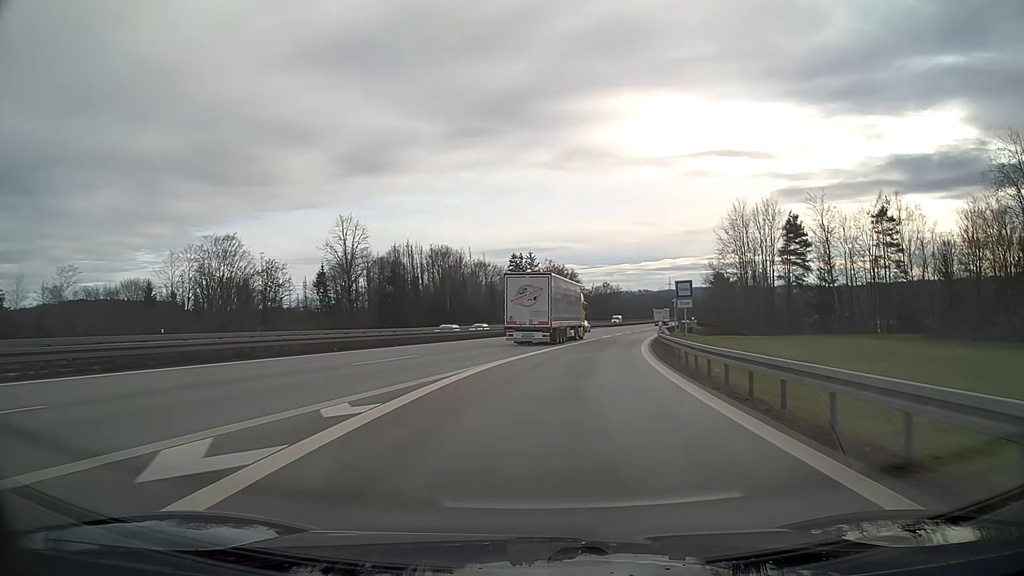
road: motorway_link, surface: asphalt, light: Day
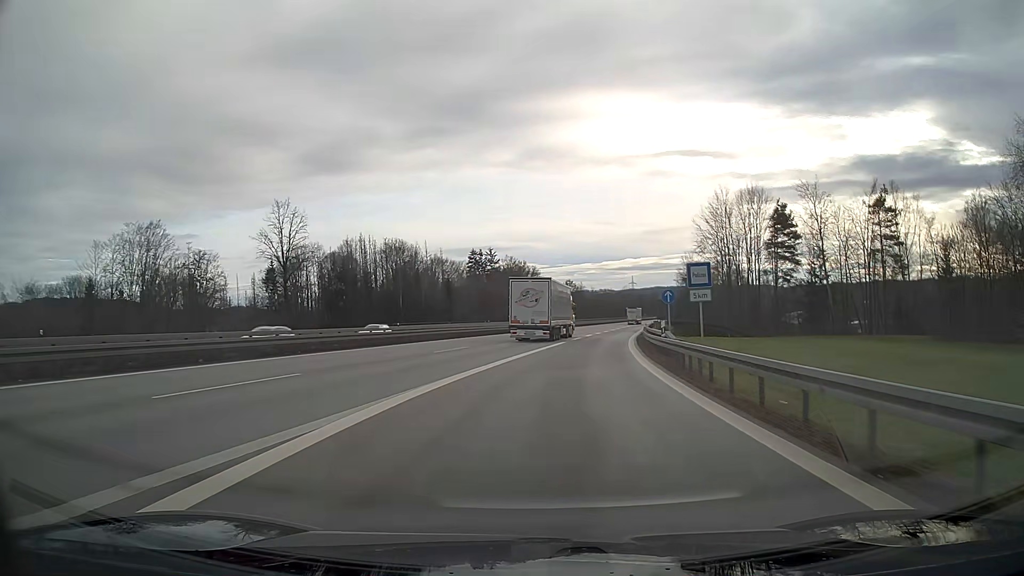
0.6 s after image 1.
(+0.3, +9.8) m; +3°
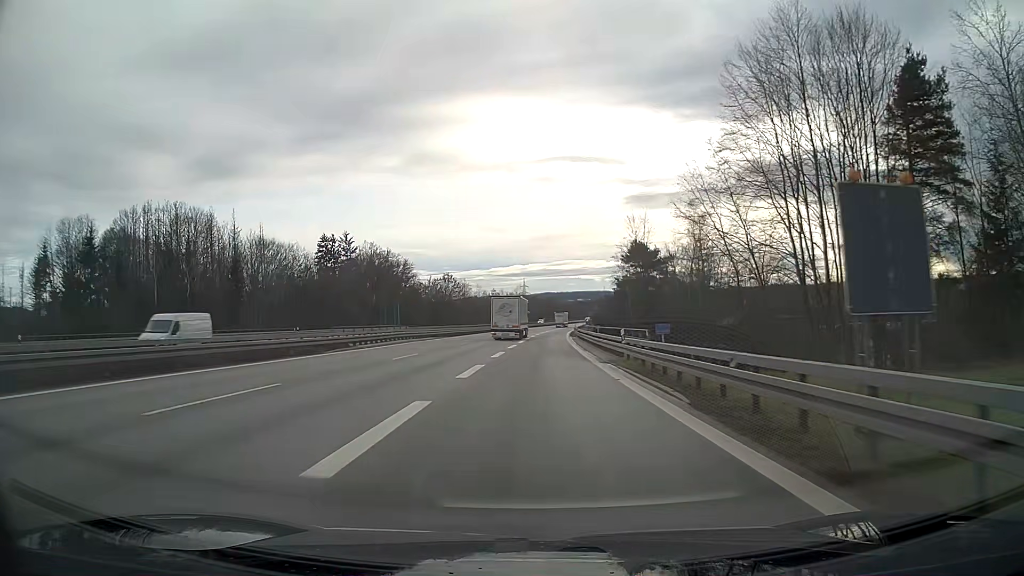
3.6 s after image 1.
(+5.3, +55.2) m; +8°
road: motorway
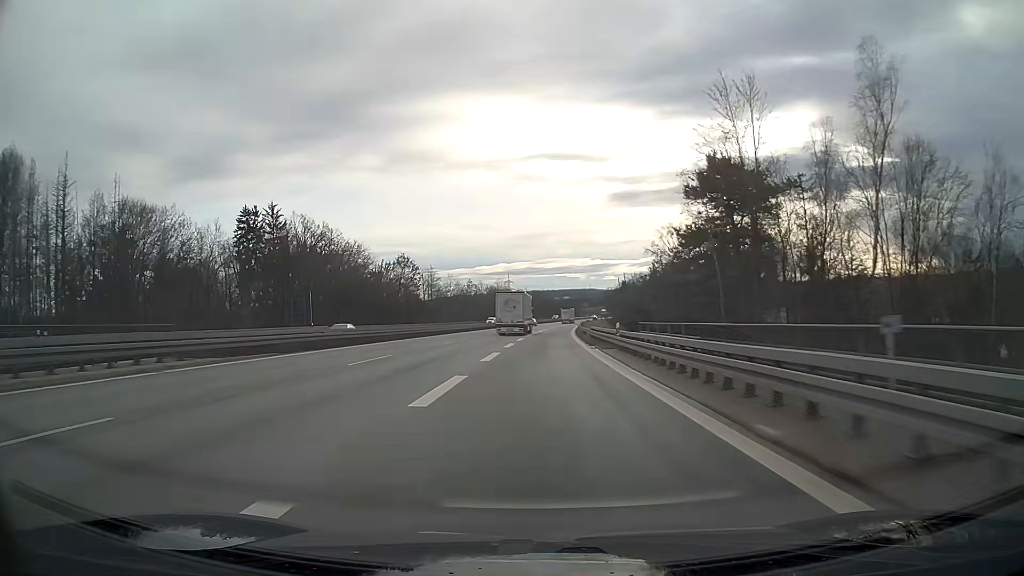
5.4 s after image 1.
(+0.7, +43.7) m; +2°
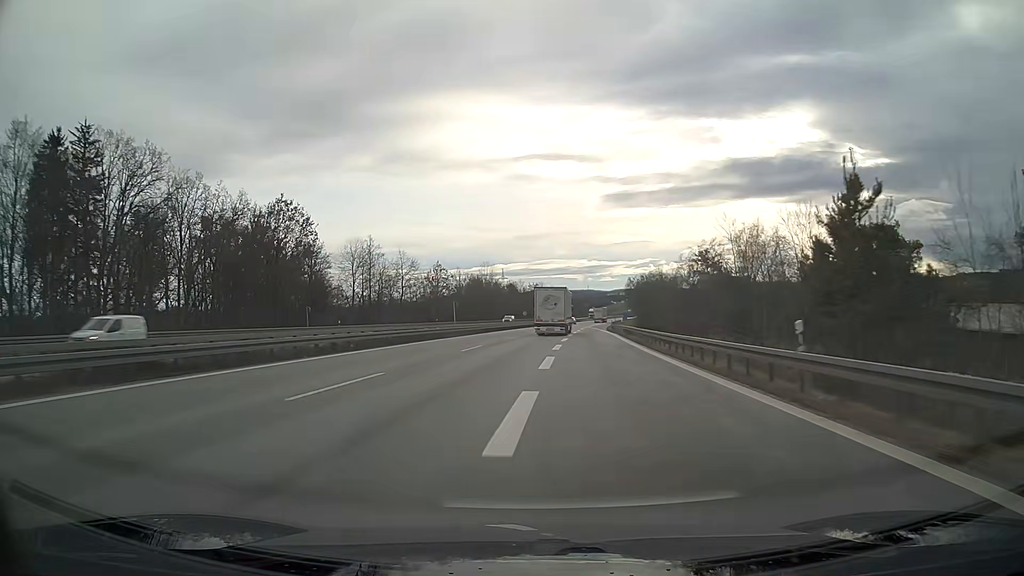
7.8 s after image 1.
(+0.1, +64.1) m; 0°
